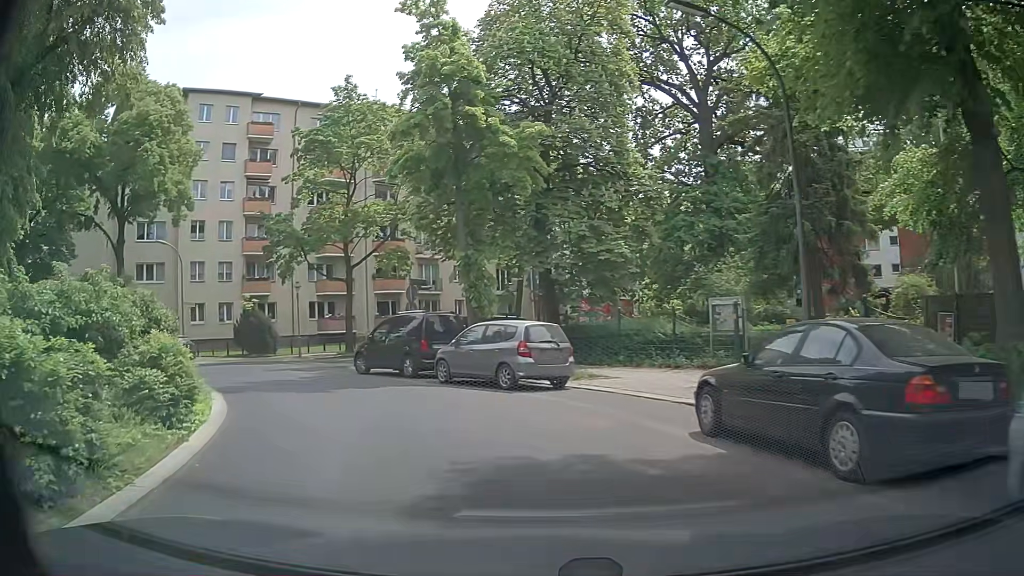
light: Day
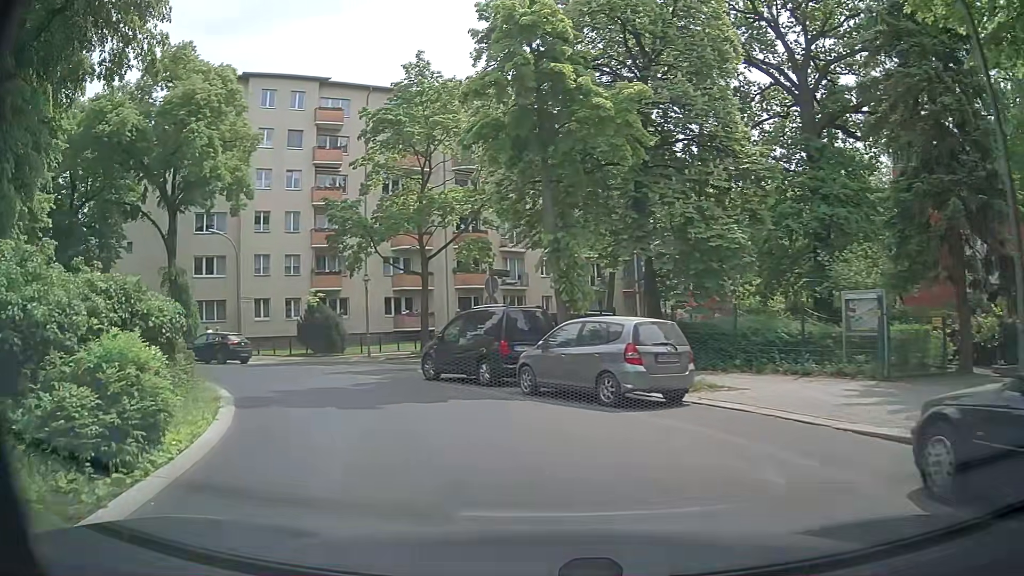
(-0.2, +3.4) m; -7°
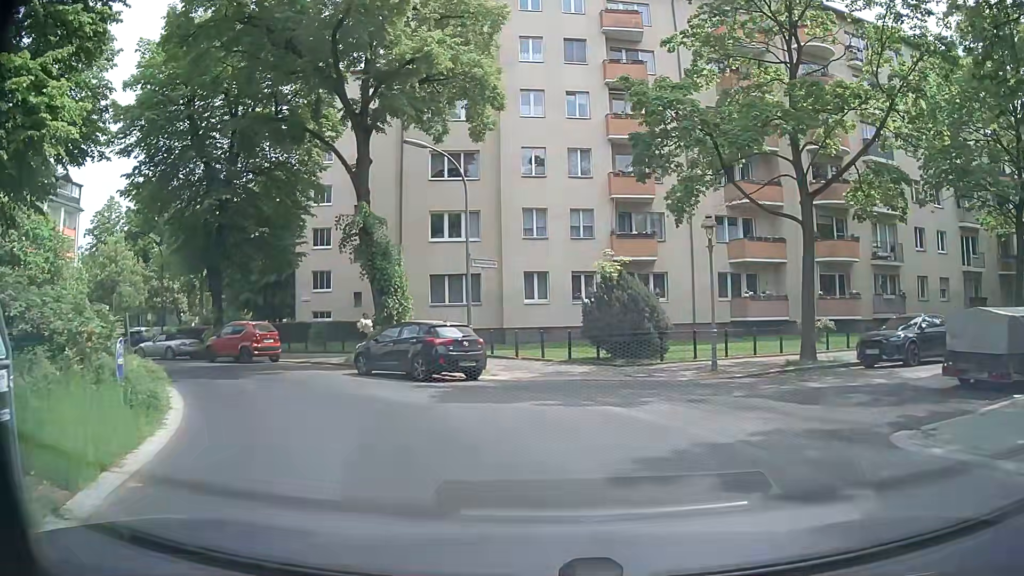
(-3.7, +14.5) m; -26°
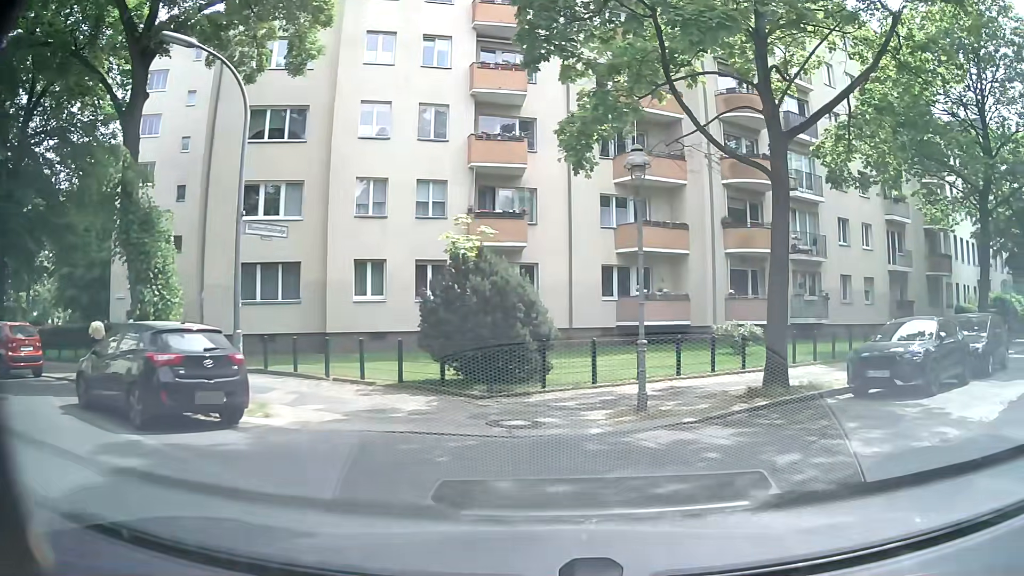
(+0.3, +7.1) m; +13°
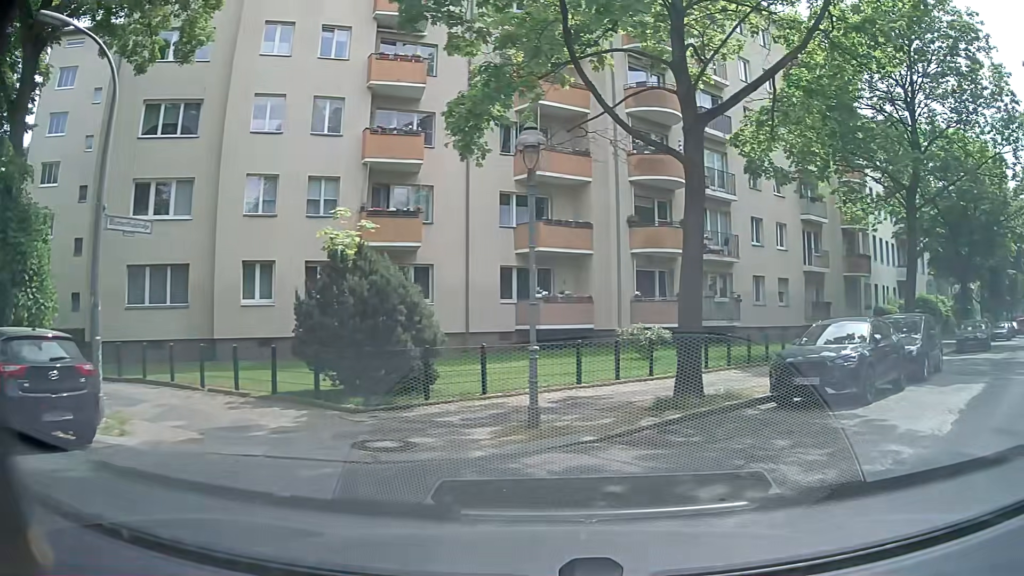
(+0.1, +1.4) m; +9°
